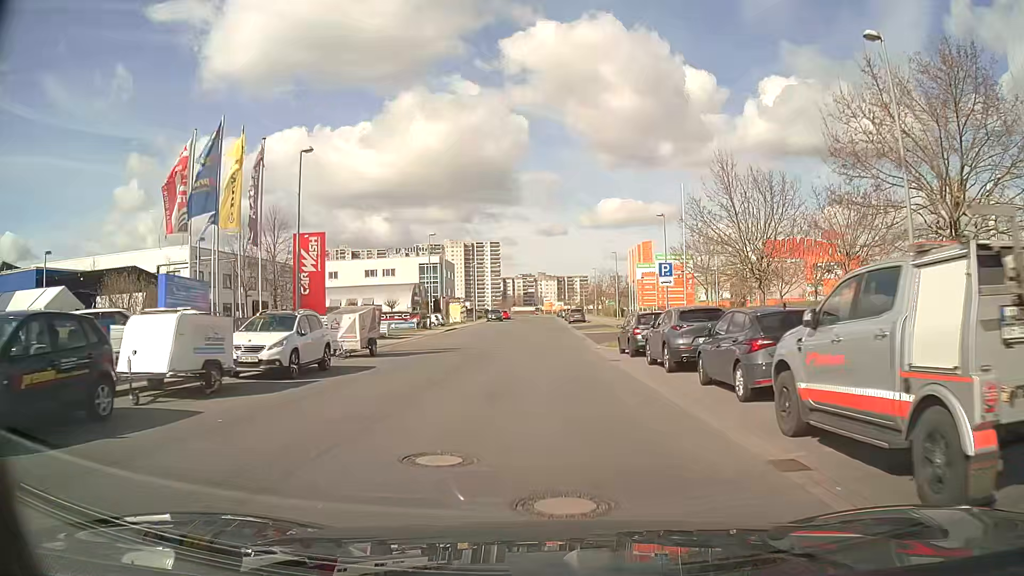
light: Day
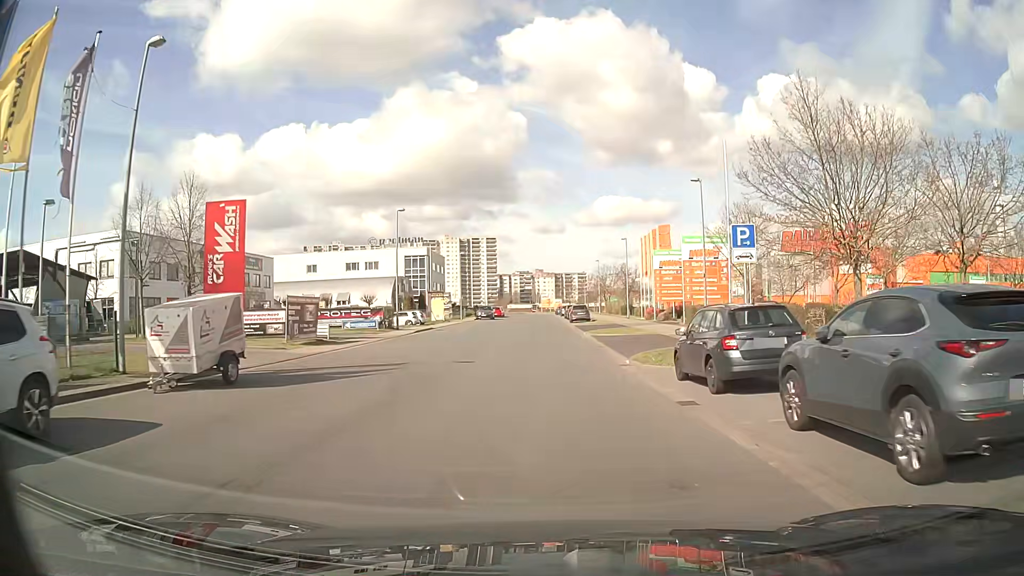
(0.0, +11.2) m; 0°
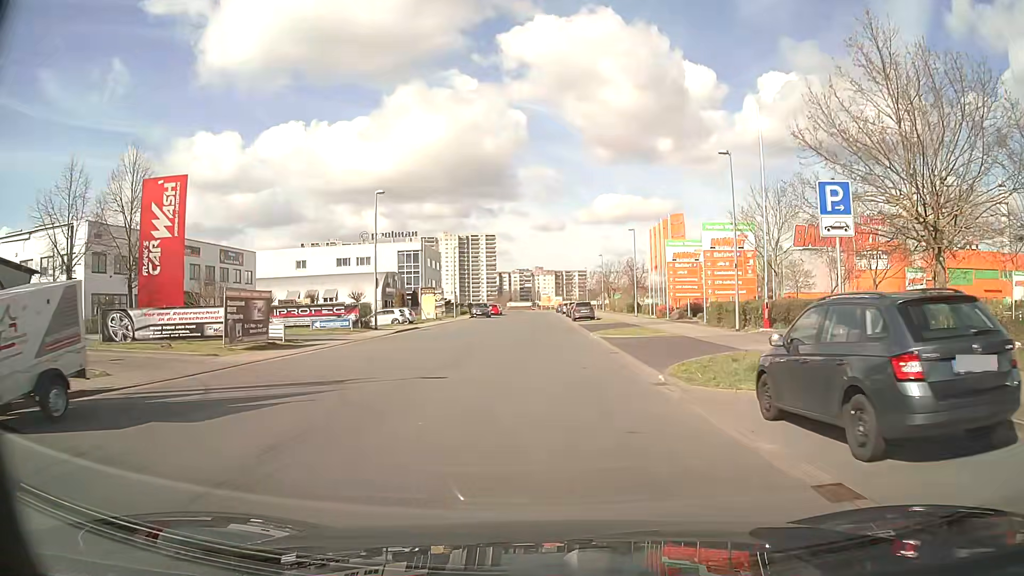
(0.0, +5.5) m; 0°
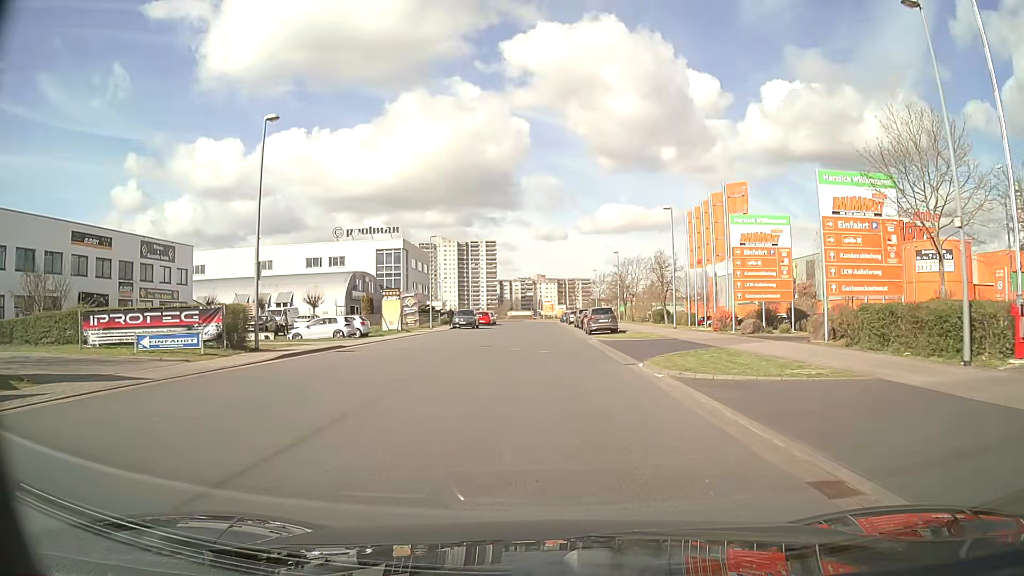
(0.0, +16.1) m; 0°
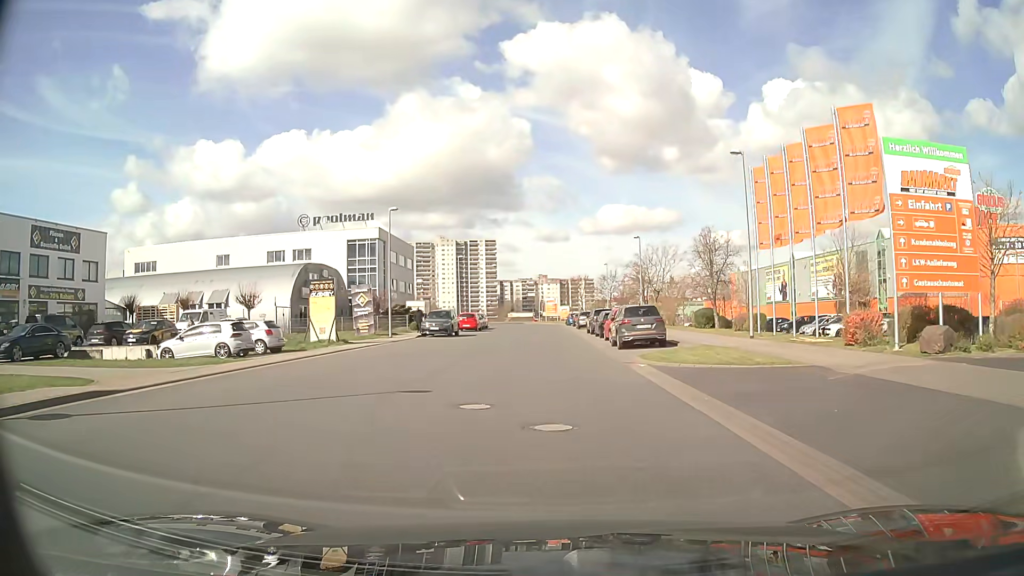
(0.0, +15.1) m; 0°
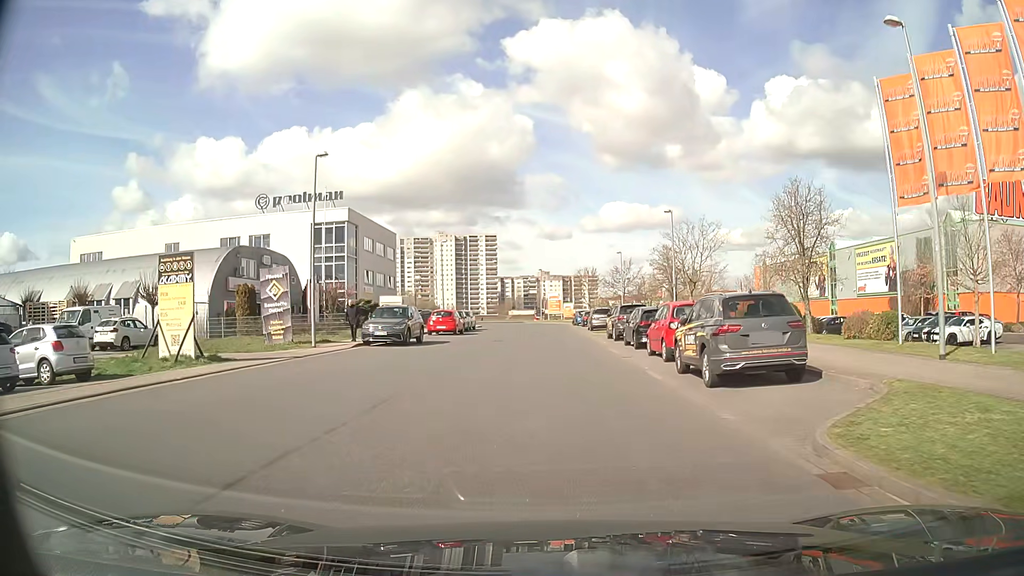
(+0.1, +13.4) m; +1°
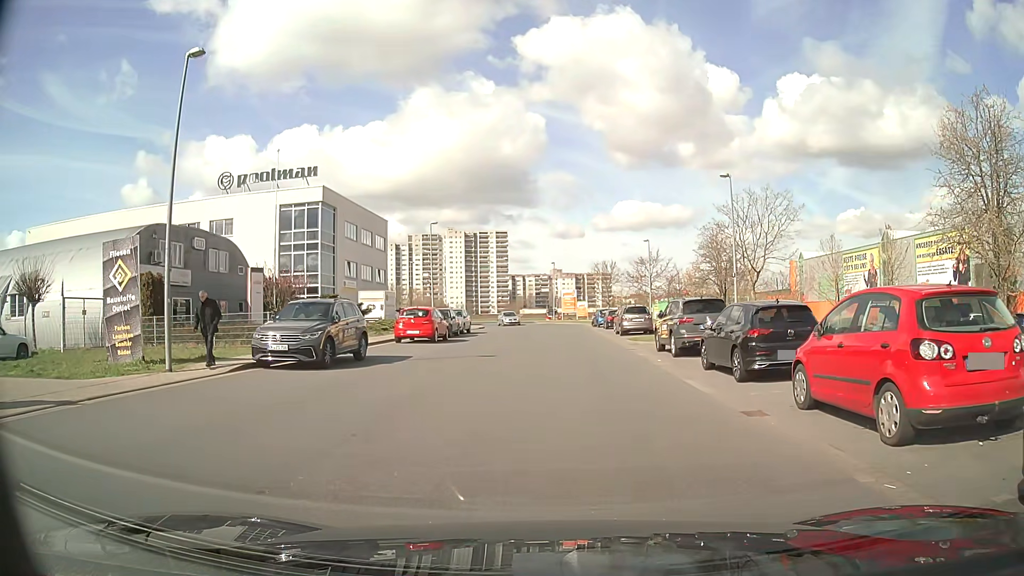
(-0.3, +10.9) m; -3°
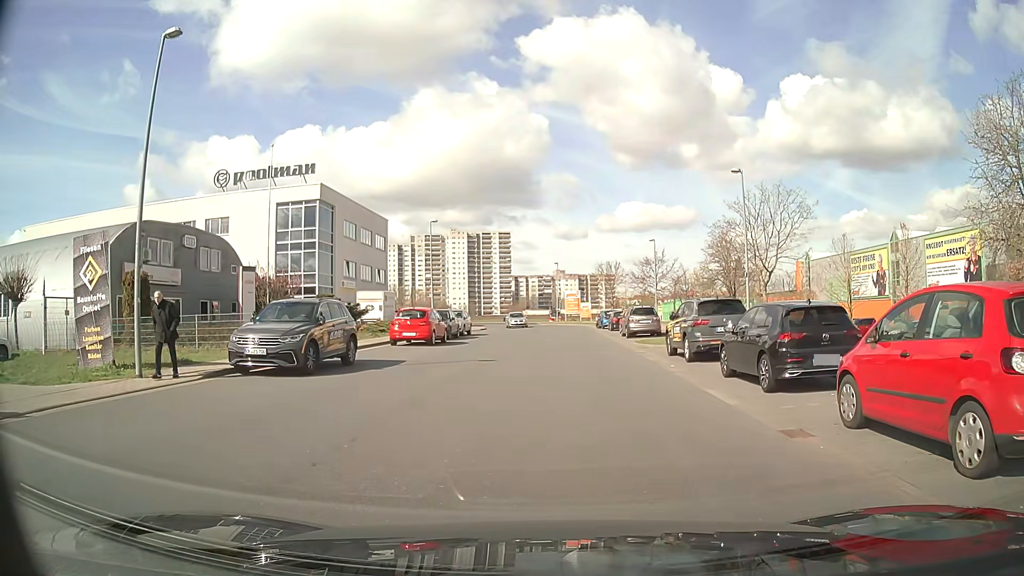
(0.0, +1.3) m; 0°
